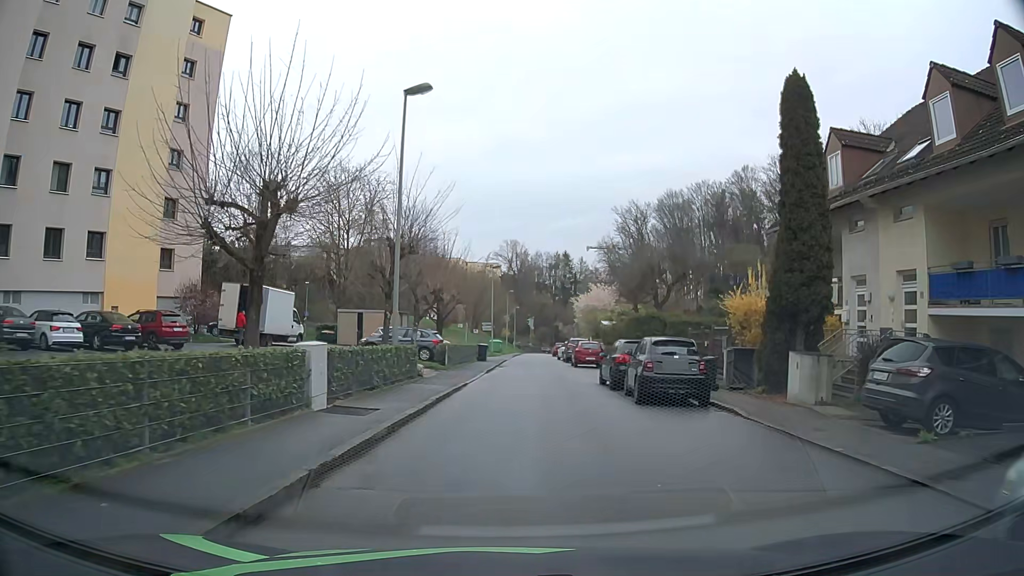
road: residential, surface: asphalt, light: Day
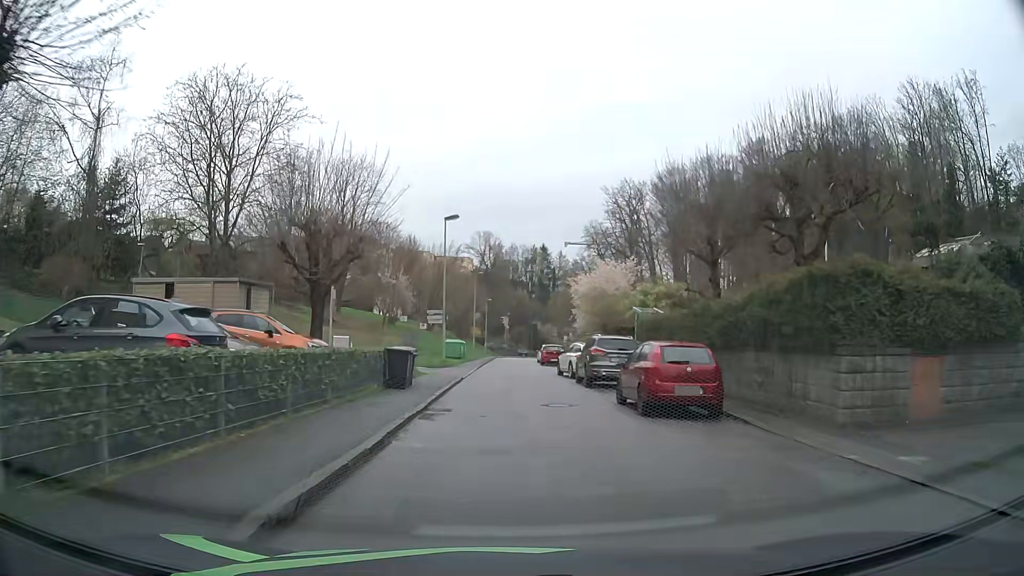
(+0.6, +24.4) m; +2°
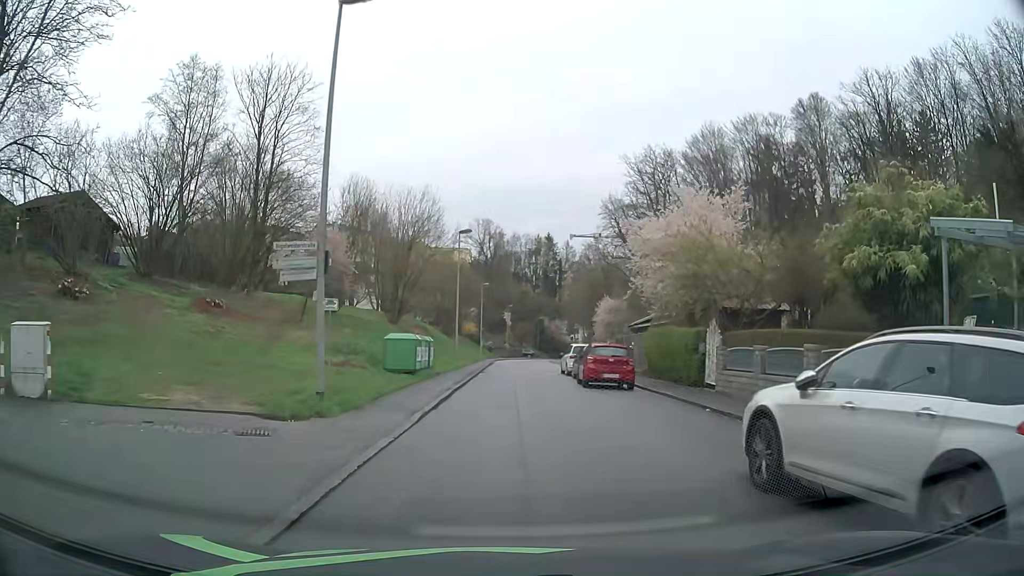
(+0.2, +24.2) m; 0°
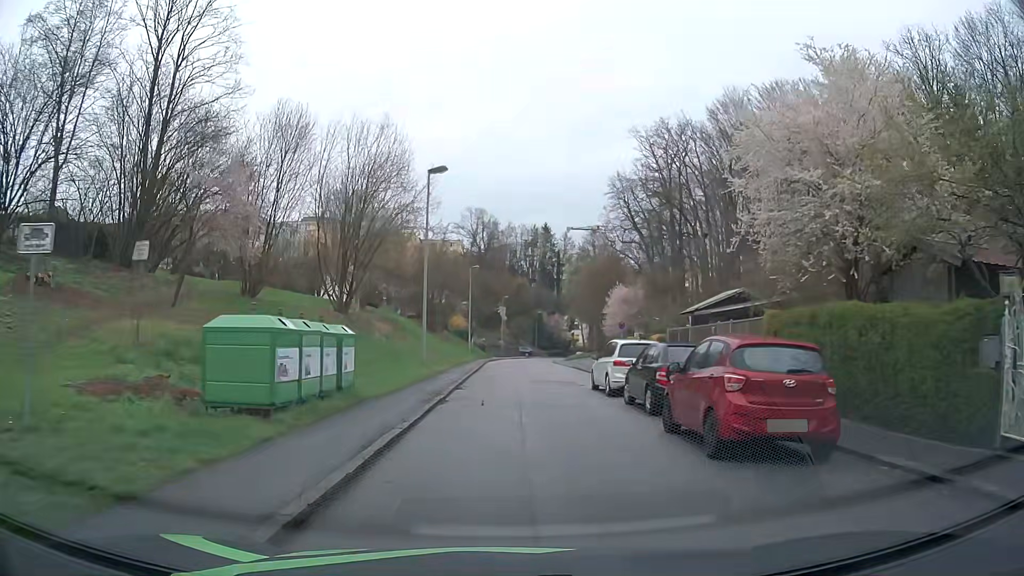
(+0.2, +14.2) m; +1°
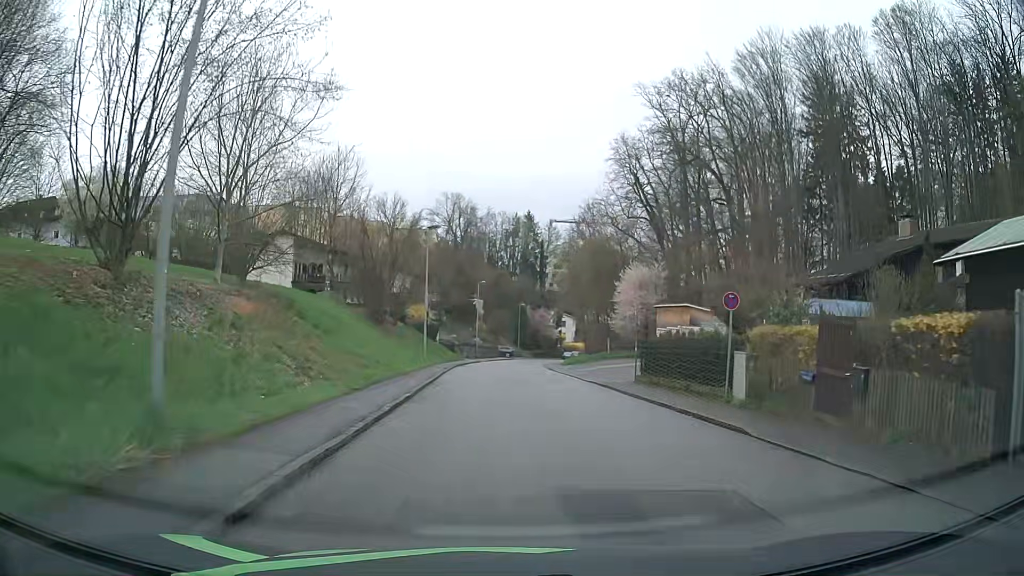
(+0.1, +19.8) m; +1°
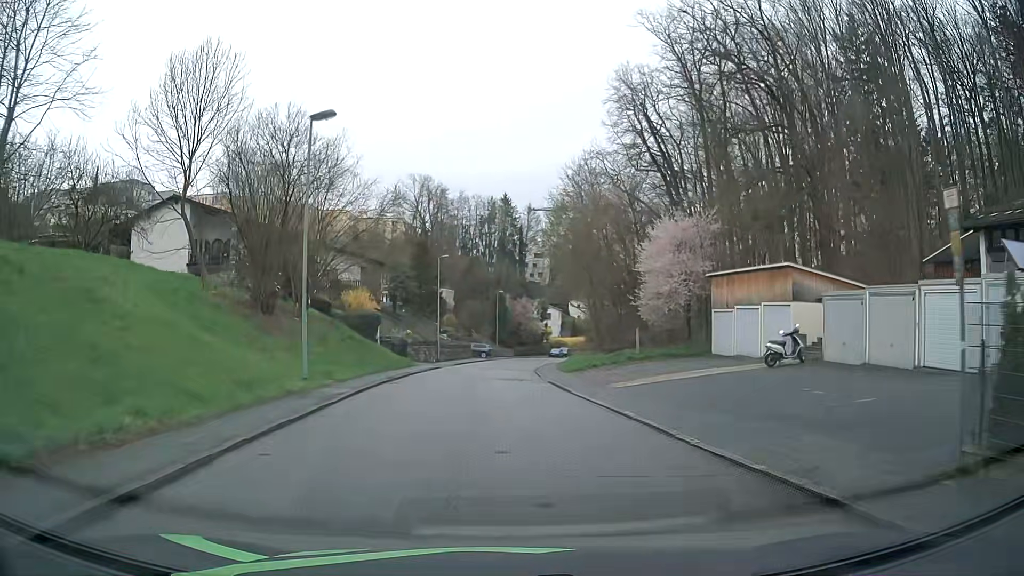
(+0.7, +19.9) m; +3°
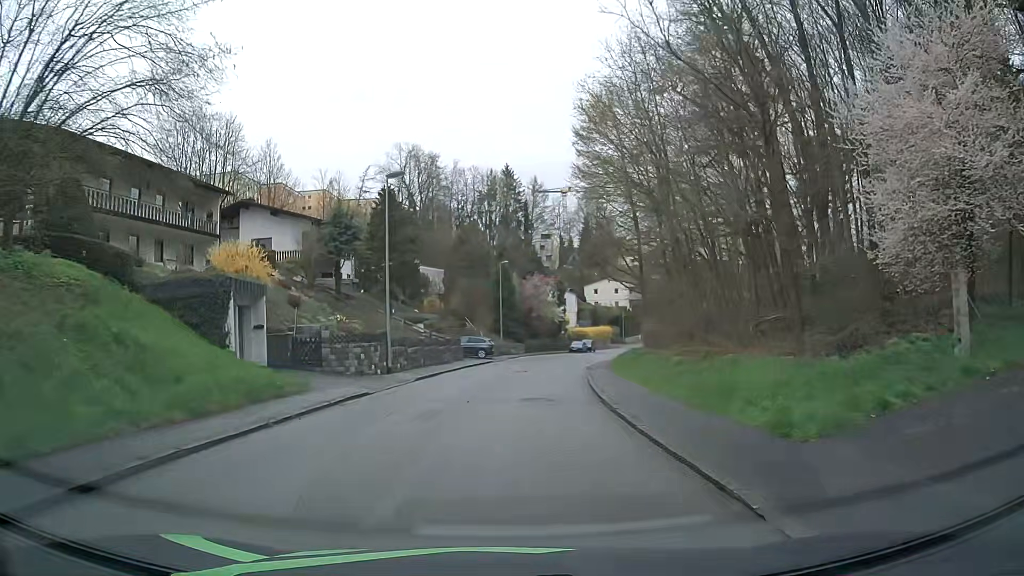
(-0.4, +25.3) m; -1°
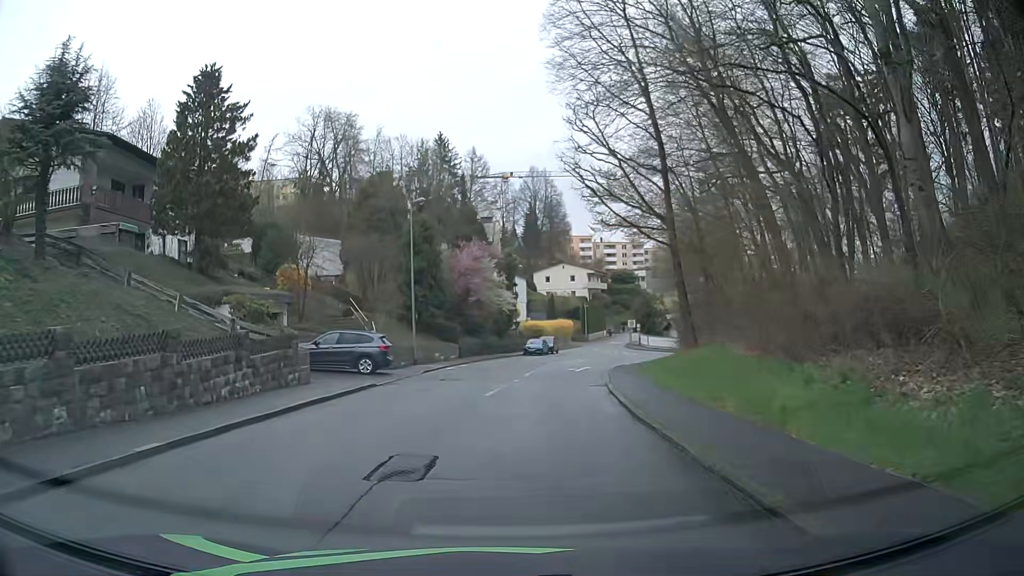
(+0.9, +25.8) m; +5°
(0, +10) (+1, +20) (+2, +30) (+4, +40) (+8, +49) (+12, +58) (+17, +66) (+24, +74) (+31, +81) (+39, +86) m
